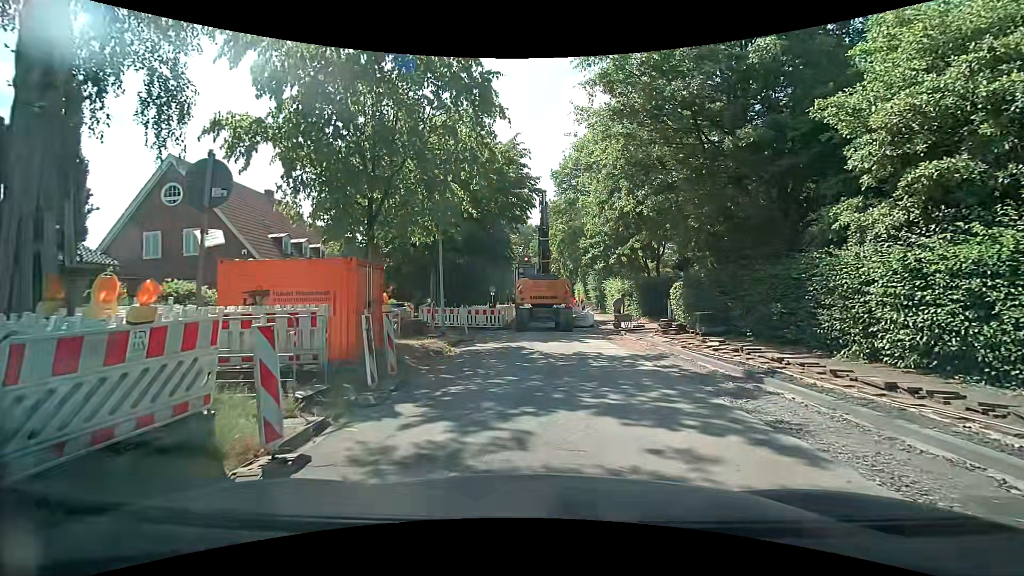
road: residential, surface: asphalt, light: Day
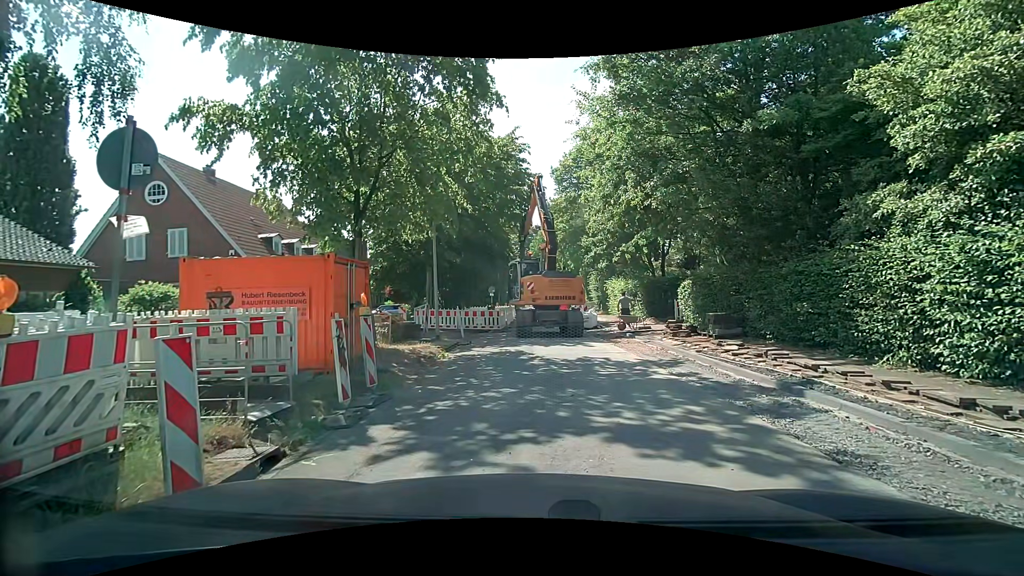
(0.0, +1.1) m; +1°
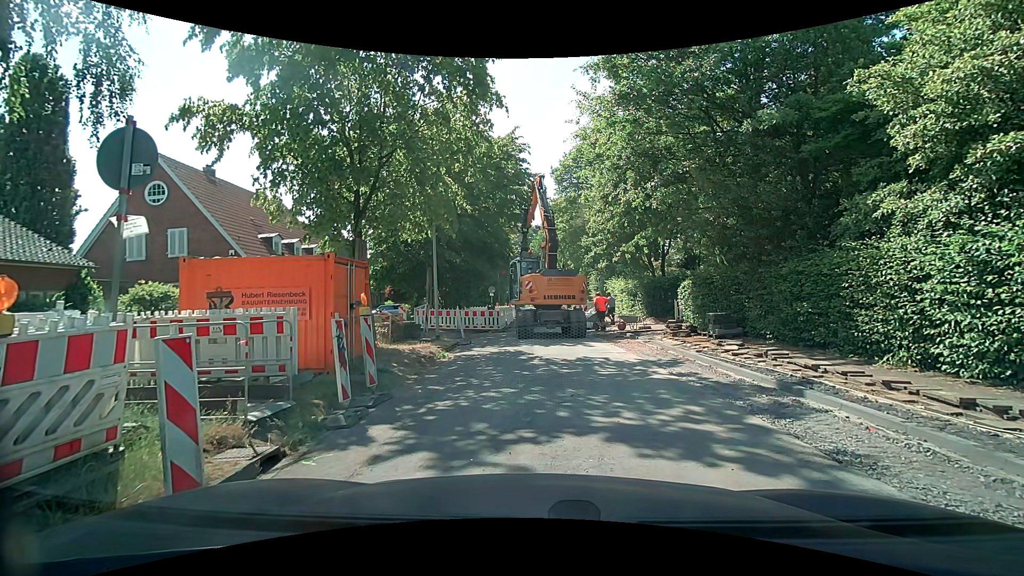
(0.0, 0.0) m; 0°
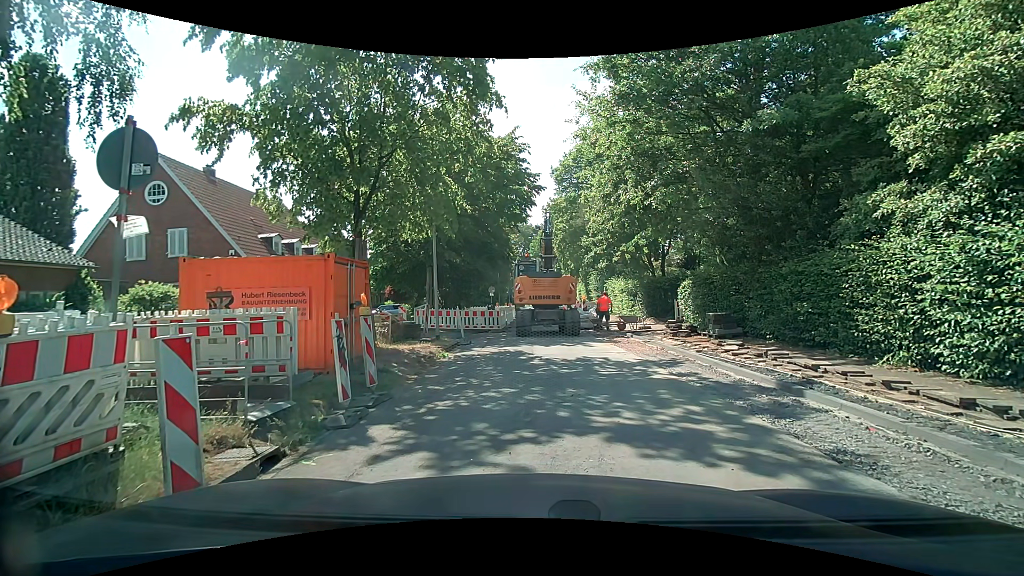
(0.0, 0.0) m; 0°
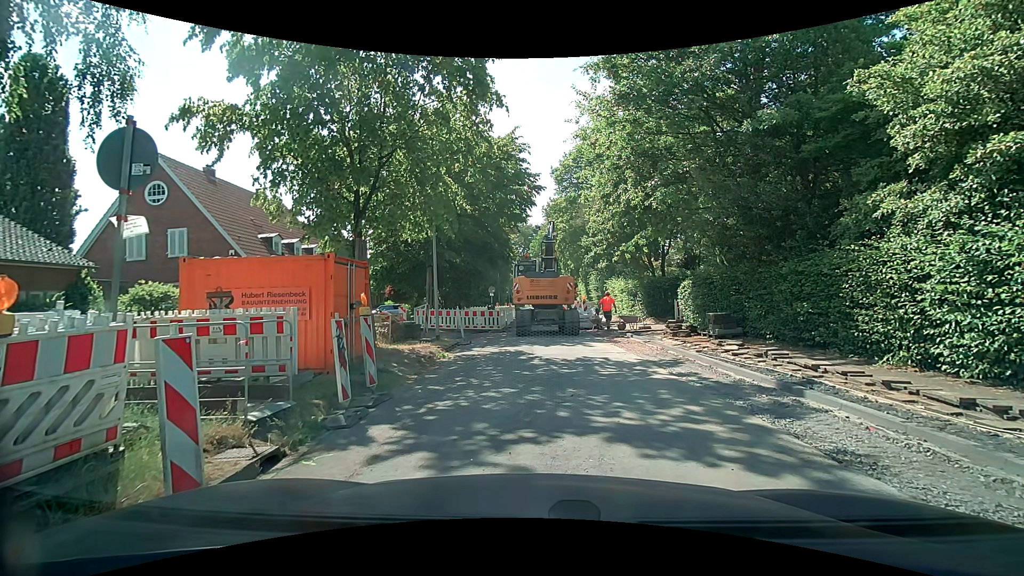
(0.0, 0.0) m; 0°
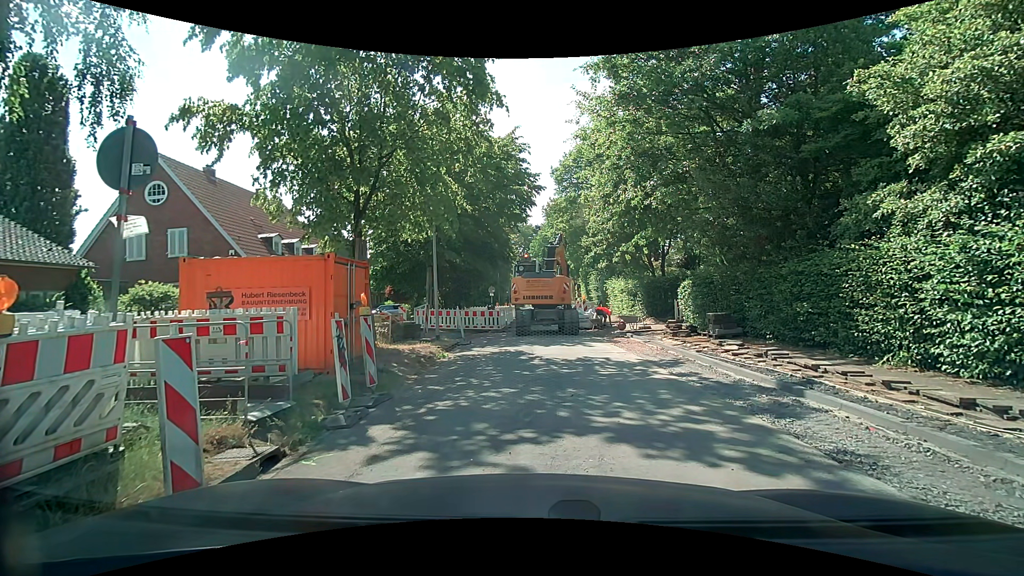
(0.0, 0.0) m; 0°
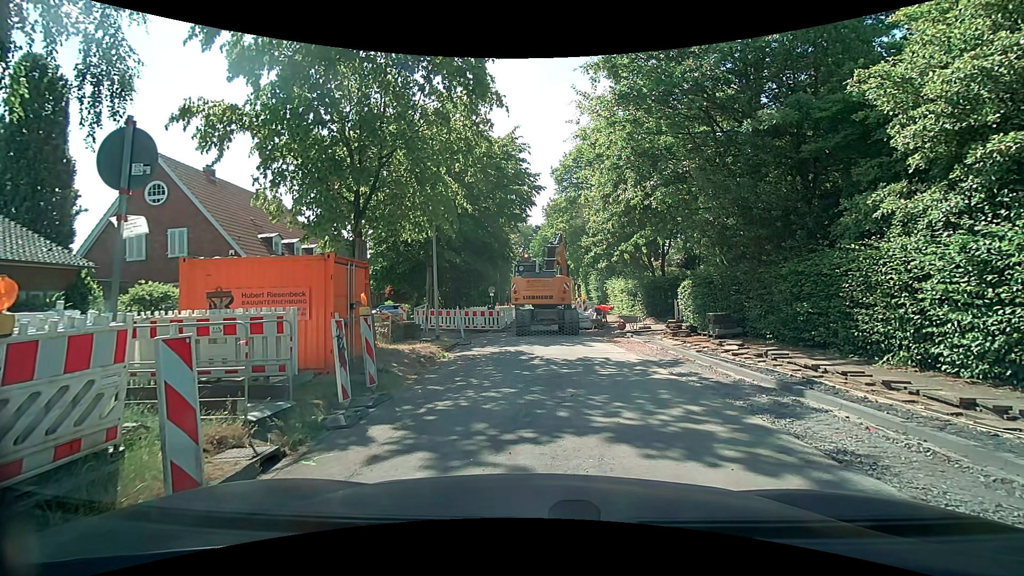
(0.0, 0.0) m; 0°
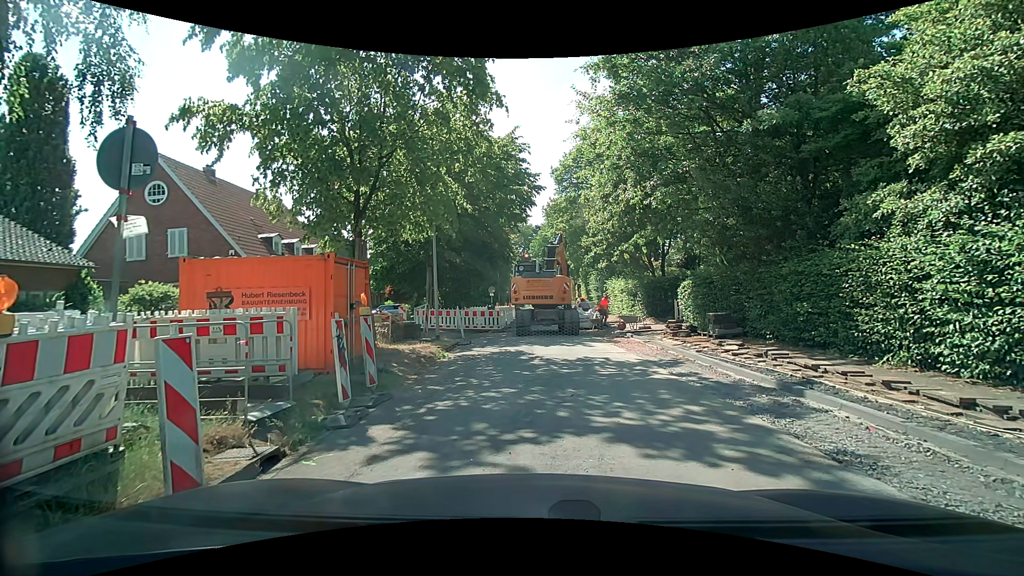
(0.0, 0.0) m; 0°
